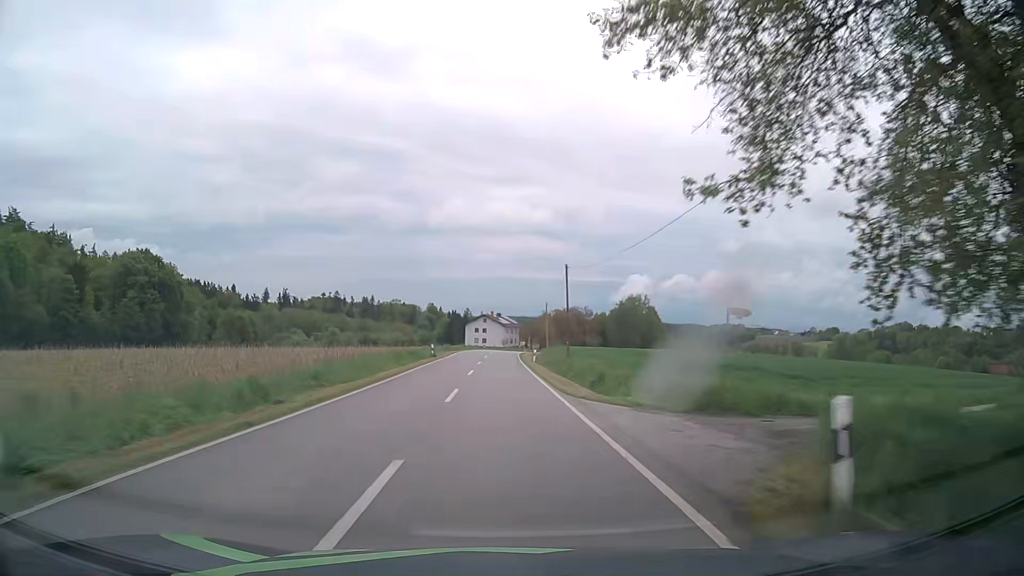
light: Day
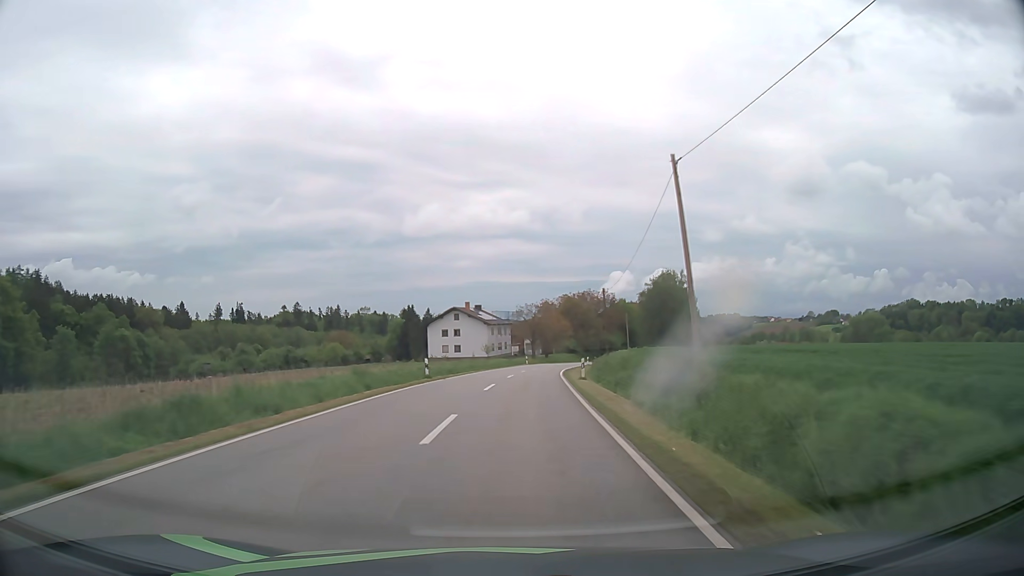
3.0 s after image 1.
(-0.4, +66.7) m; +1°
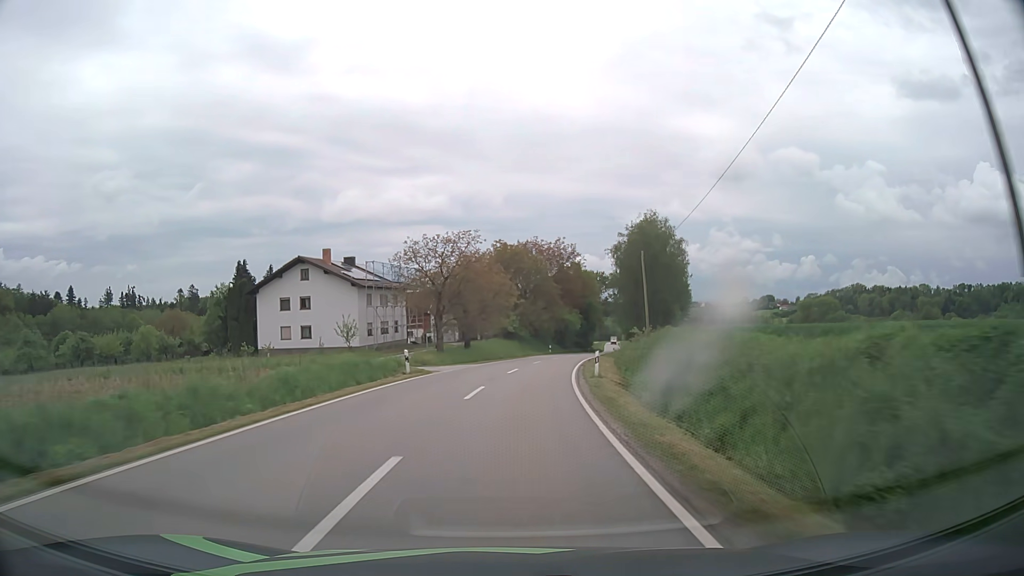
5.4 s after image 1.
(+3.0, +53.6) m; +7°
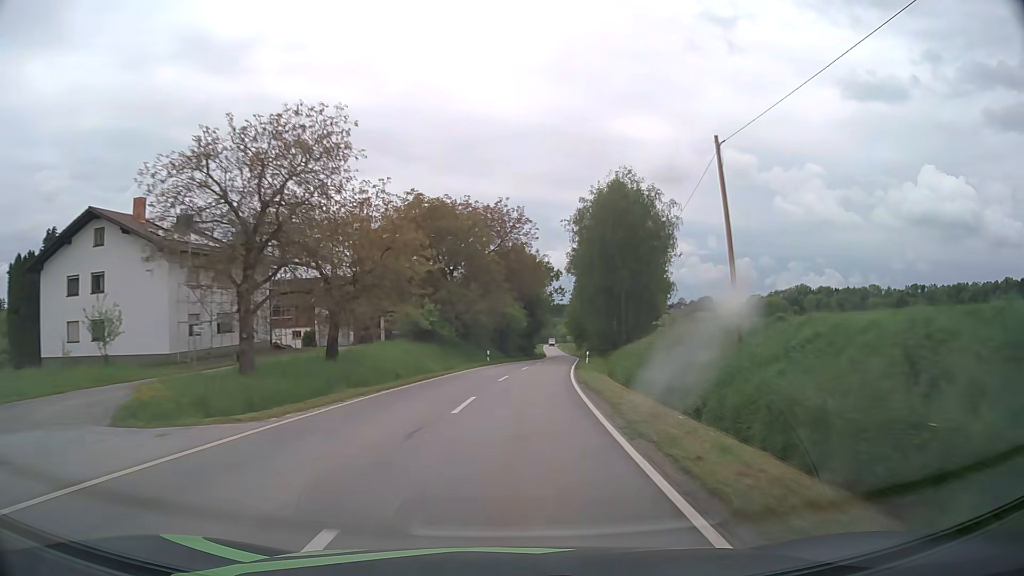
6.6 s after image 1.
(+1.2, +26.9) m; +5°
(0, +10) (+1, +20) (+2, +30) (+3, +40) (+4, +50) (+5, +60) (+7, +70) (+8, +80) (+9, +90) (+10, +99) m
